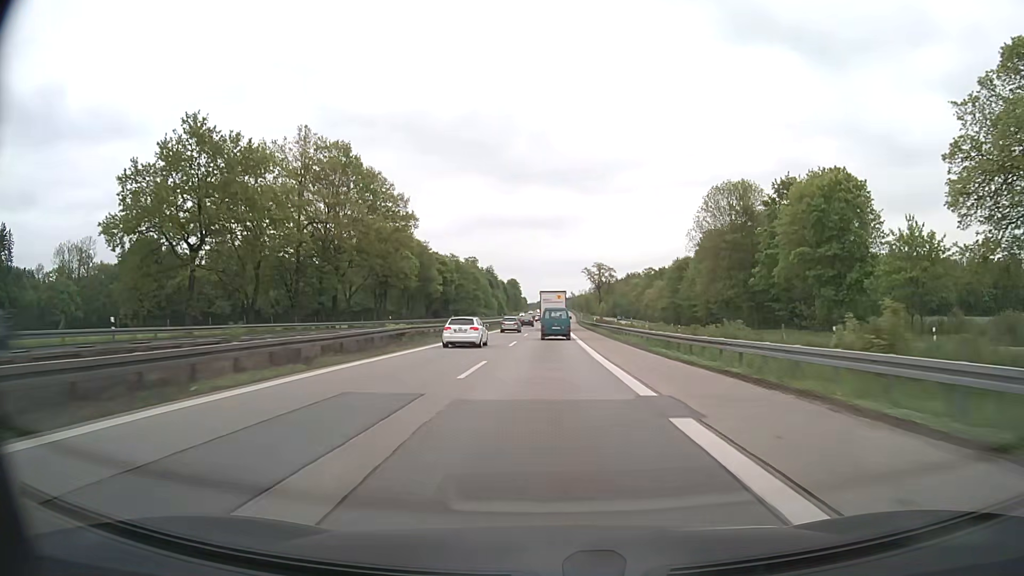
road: motorway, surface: asphalt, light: Day
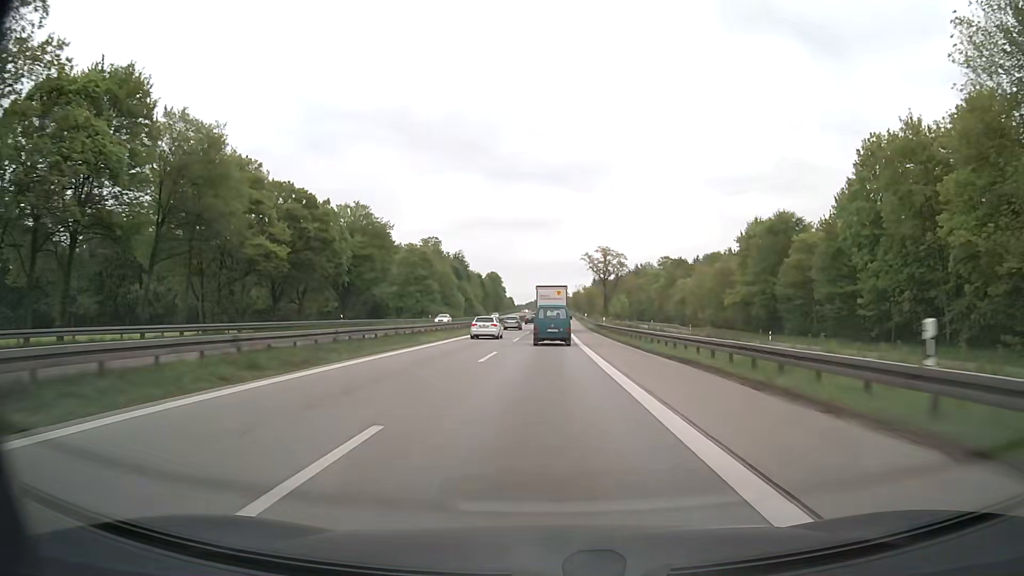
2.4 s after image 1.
(+0.6, +66.5) m; +1°
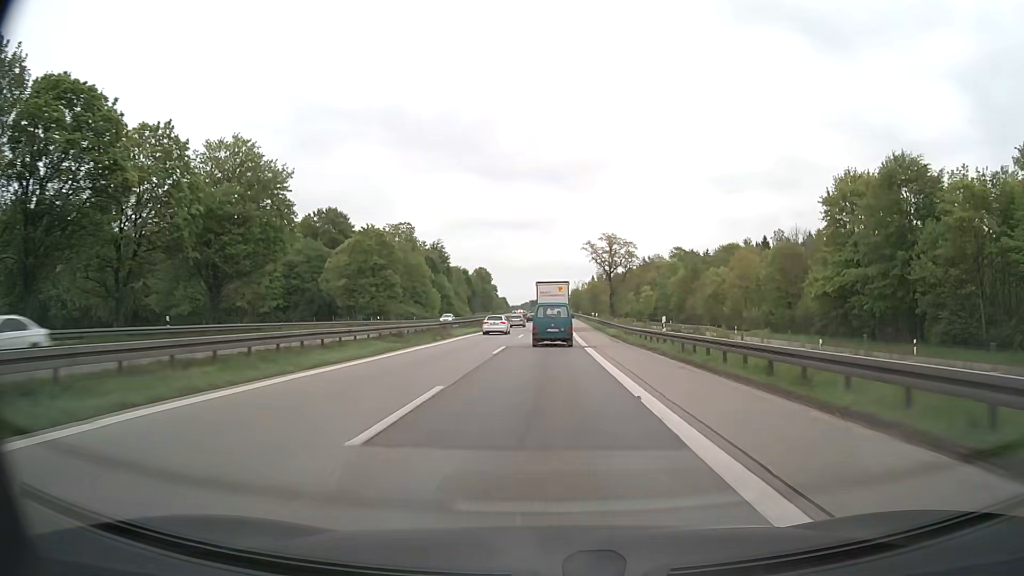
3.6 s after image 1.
(+0.1, +31.3) m; 0°
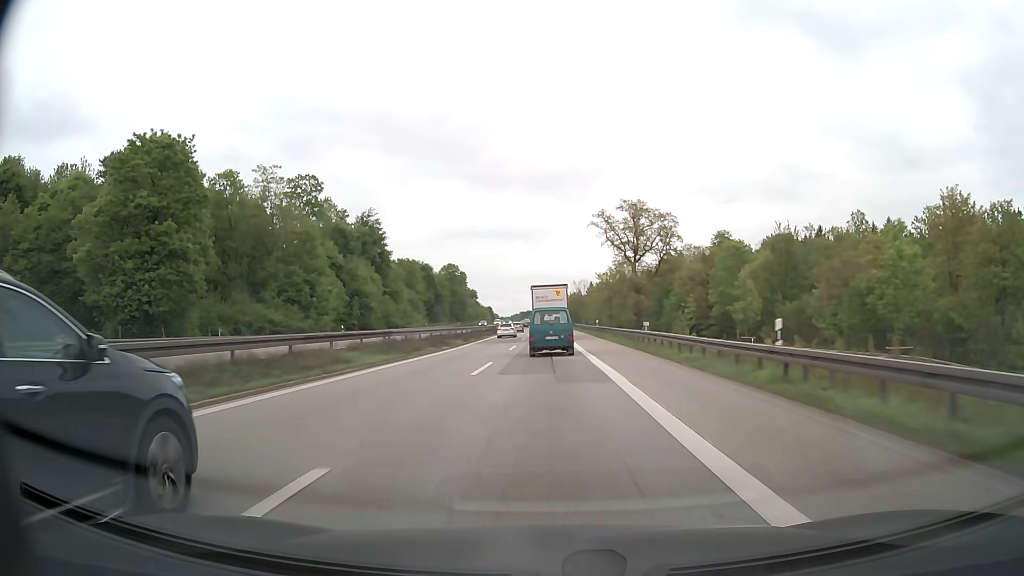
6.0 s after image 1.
(+0.4, +61.2) m; +1°
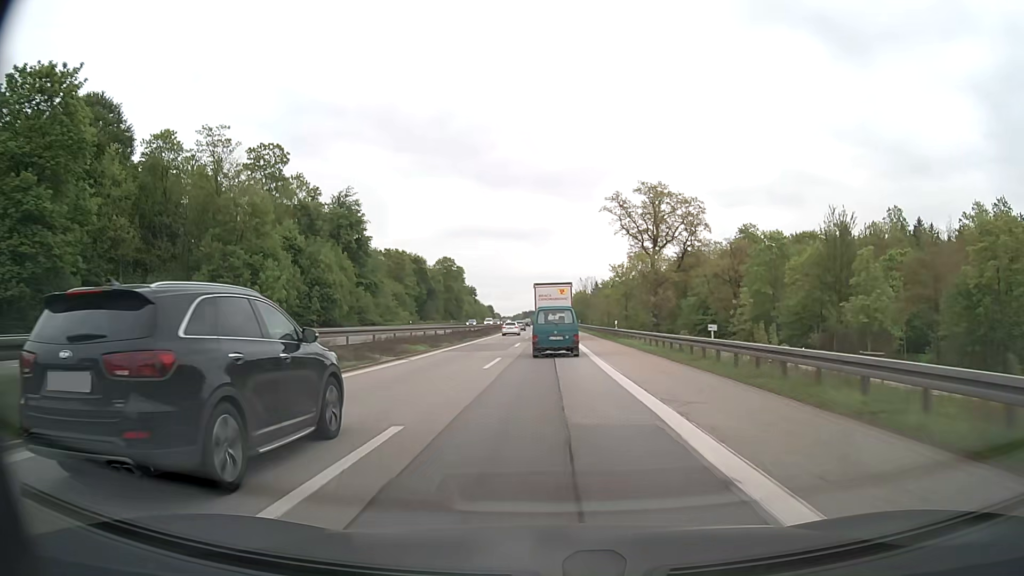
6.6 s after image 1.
(0.0, +15.7) m; 0°
(0, +10) (0, +20) (0, +30) (0, +40) (-1, +50) (-1, +60) (-2, +70) (-2, +80) (-3, +90) (-3, +100) m
